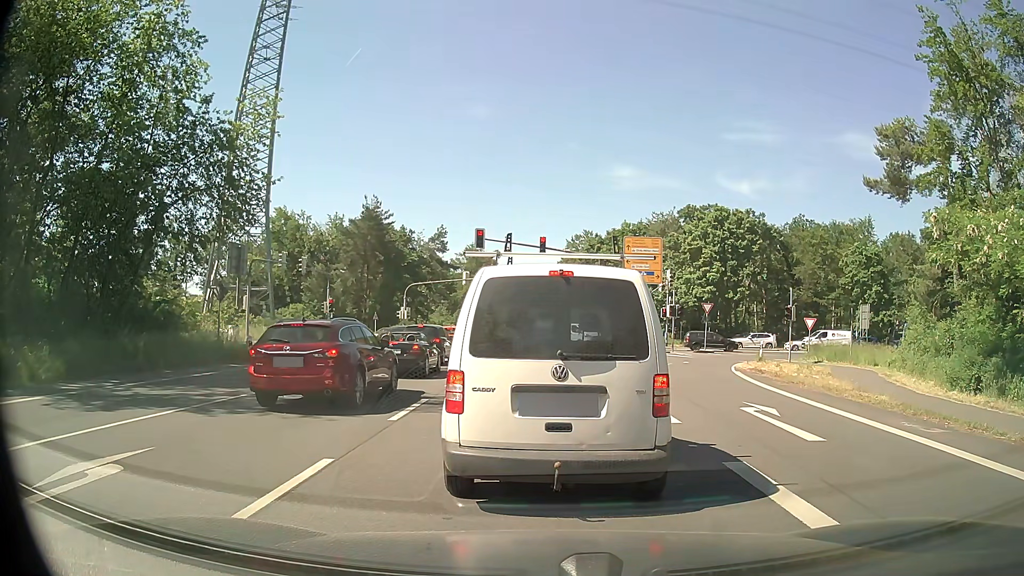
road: primary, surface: asphalt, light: Day
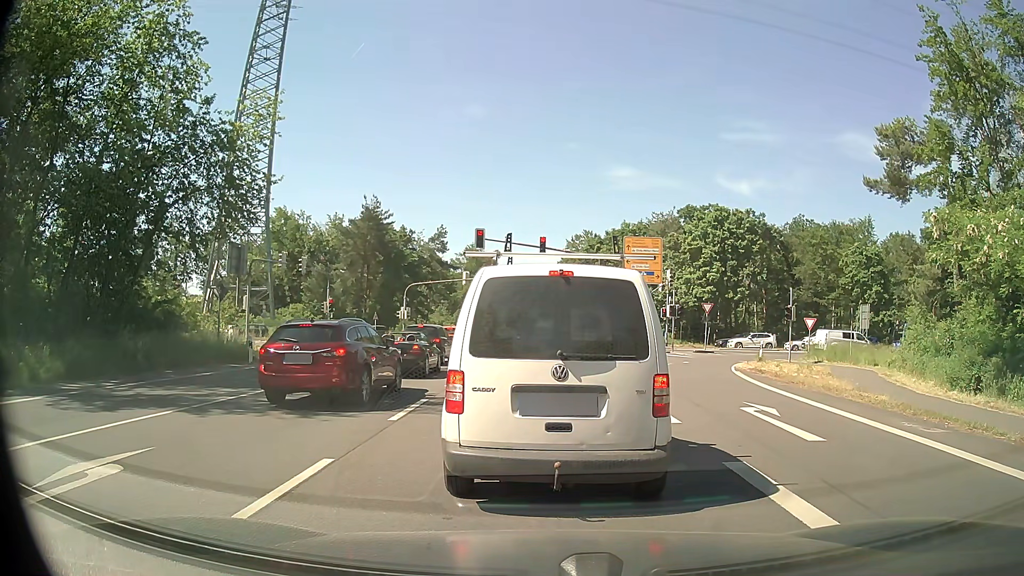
(0.0, 0.0) m; 0°
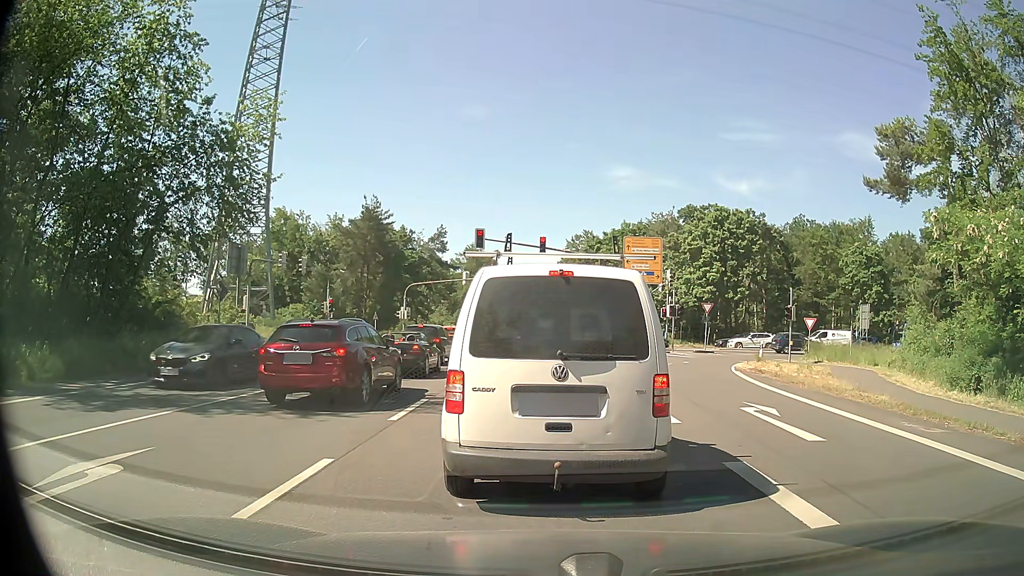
(0.0, 0.0) m; 0°
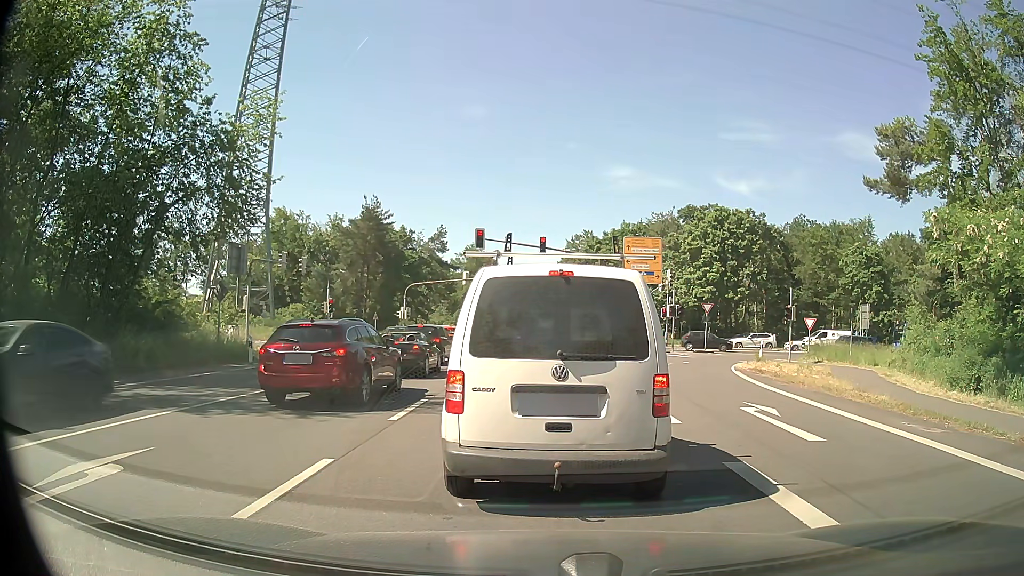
(0.0, 0.0) m; 0°
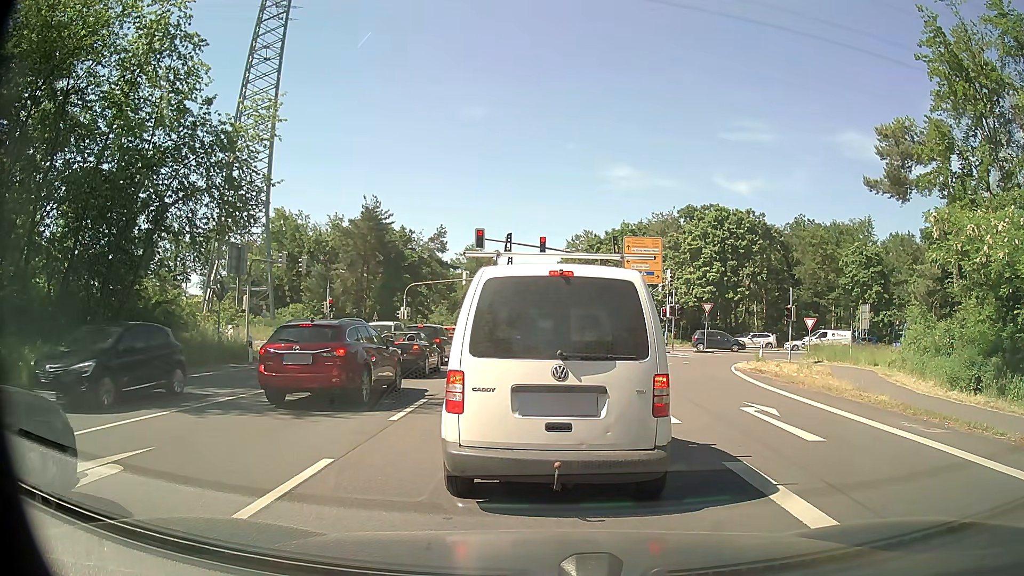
(0.0, 0.0) m; 0°
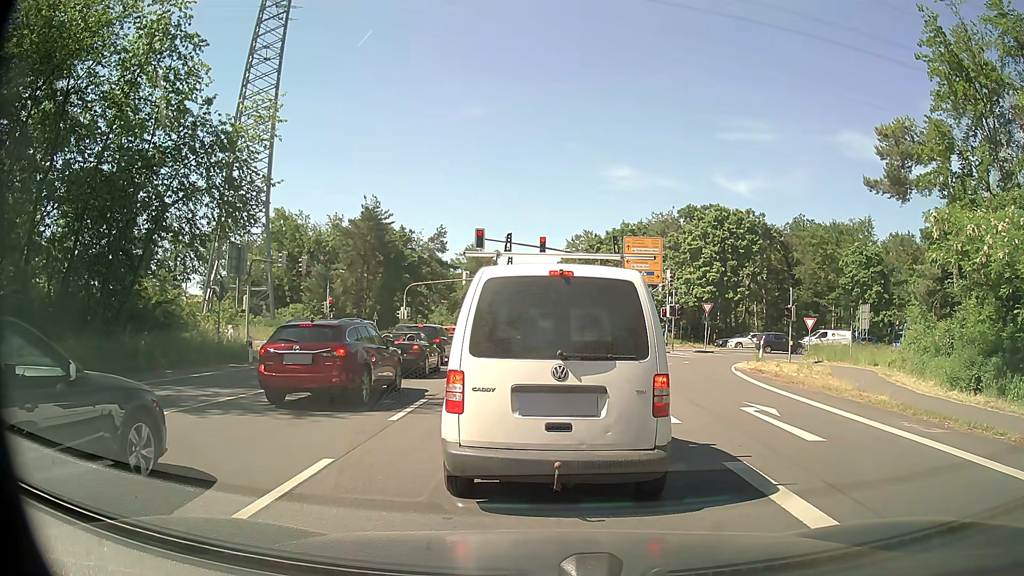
(0.0, 0.0) m; 0°
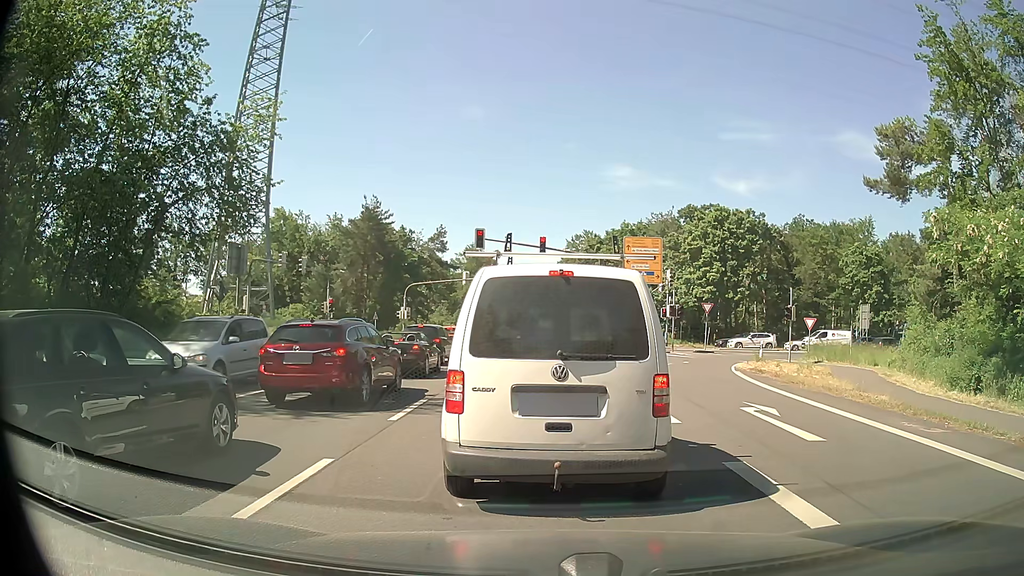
(0.0, 0.0) m; 0°
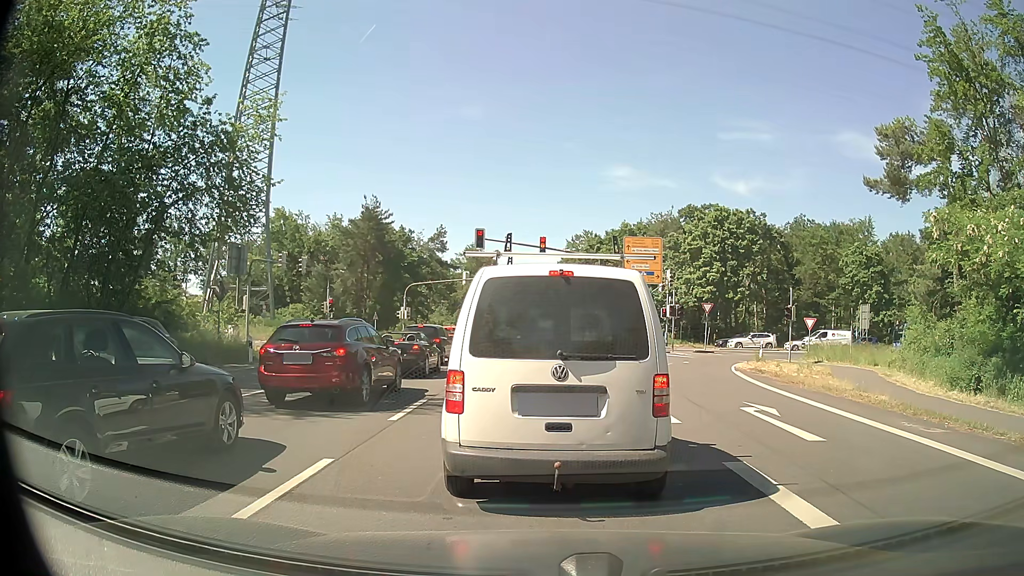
(0.0, 0.0) m; 0°
(0, +10) (0, +20) (0, +30) (0, +40) (0, +50) (0, +60) (0, +70) (0, +80) (0, +90) (0, +100) m
